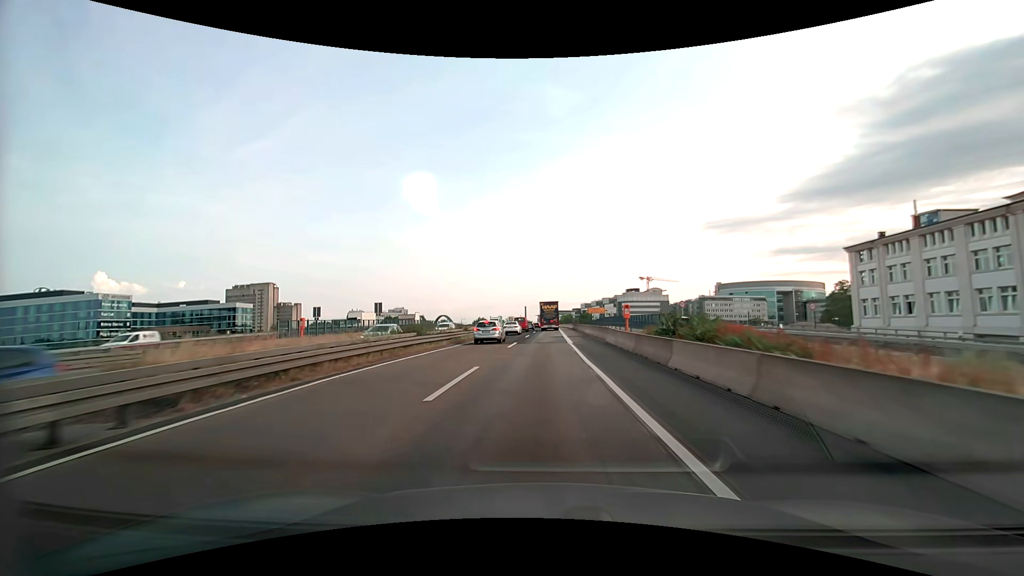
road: motorway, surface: asphalt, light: Day
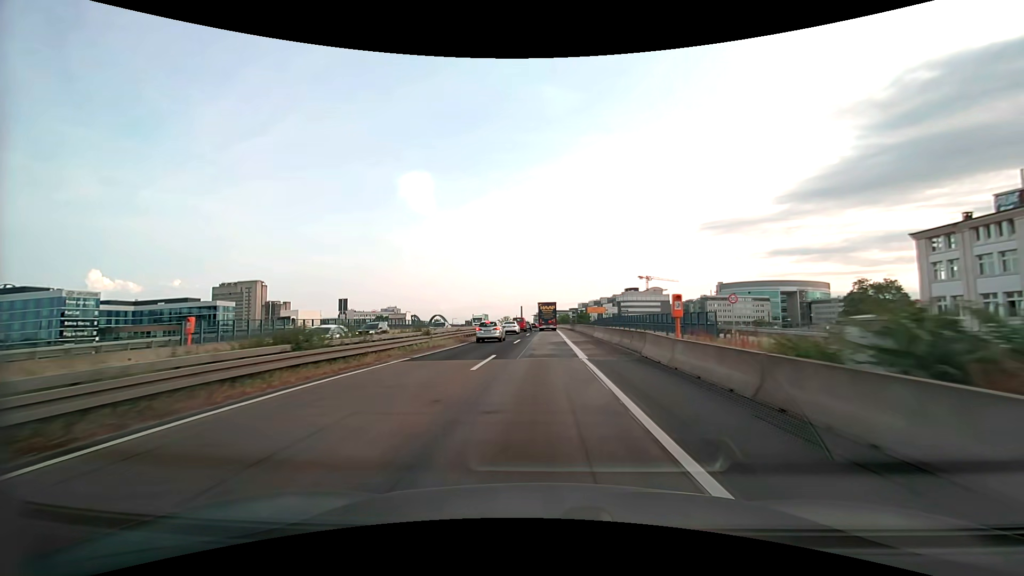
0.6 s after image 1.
(+0.1, +12.3) m; +1°
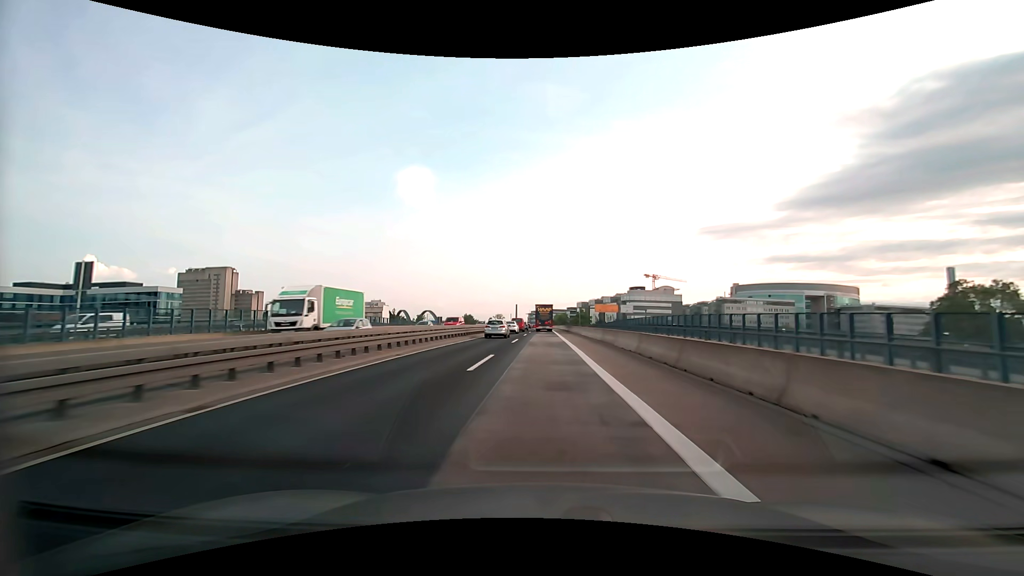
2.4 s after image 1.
(+0.1, +36.7) m; 0°
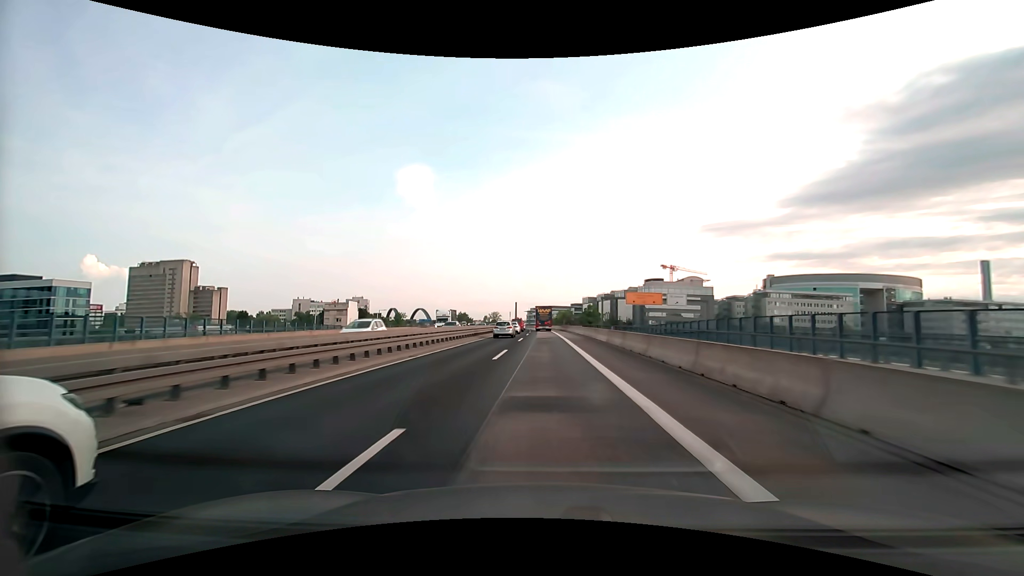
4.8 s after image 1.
(+0.1, +49.0) m; 0°
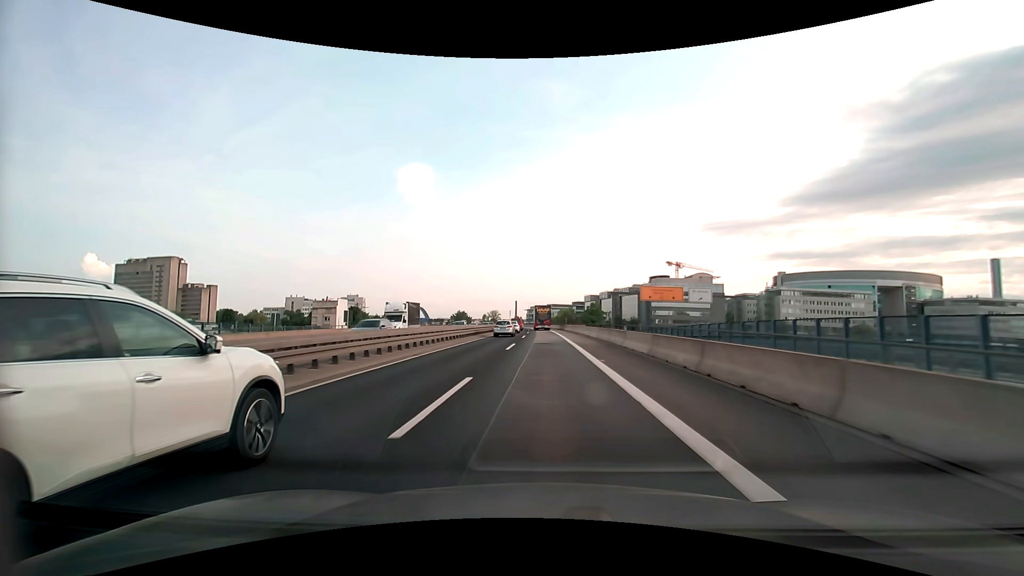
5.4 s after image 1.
(0.0, +12.3) m; 0°
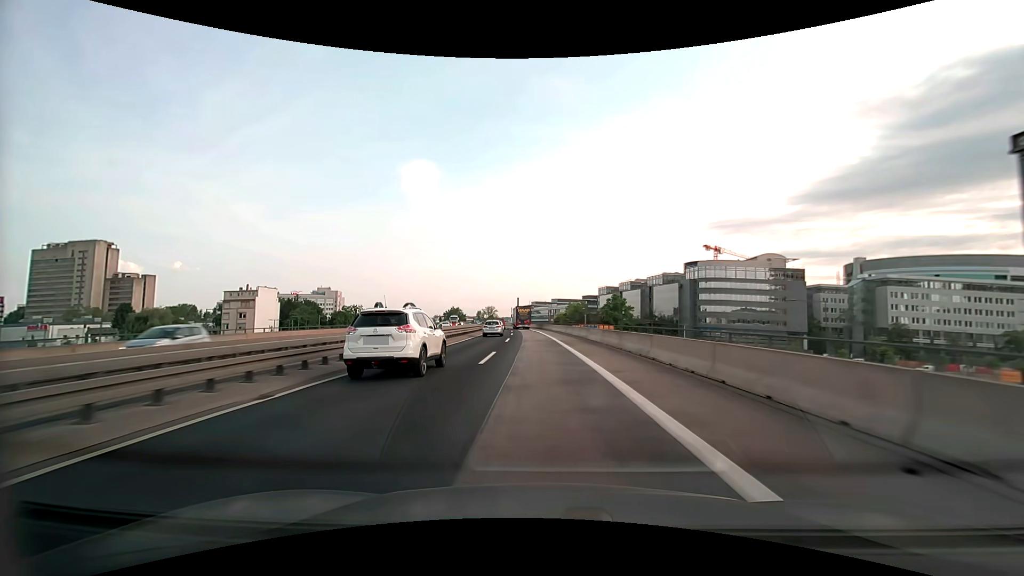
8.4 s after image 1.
(-0.1, +61.7) m; 0°
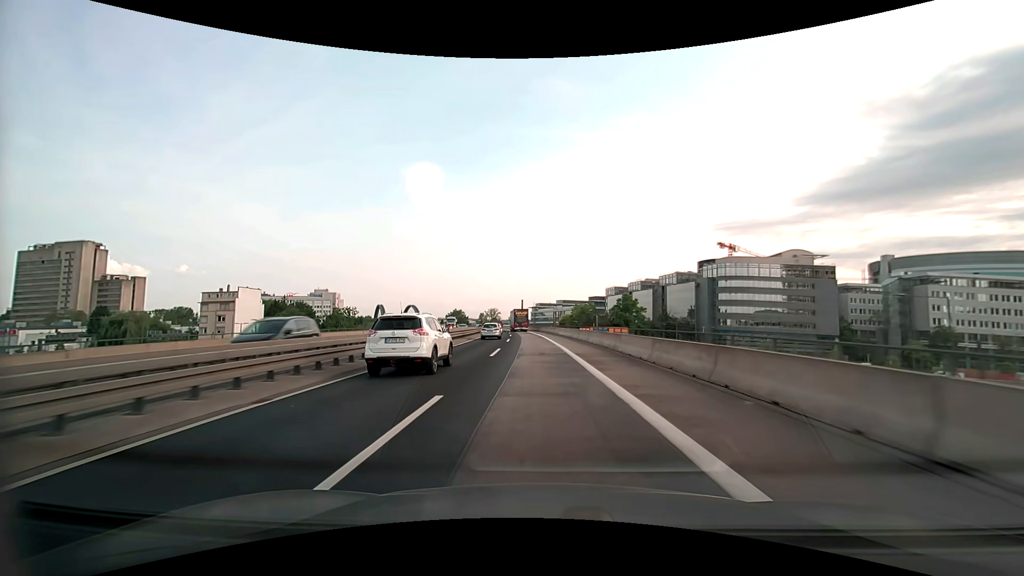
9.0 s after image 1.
(0.0, +12.4) m; 0°
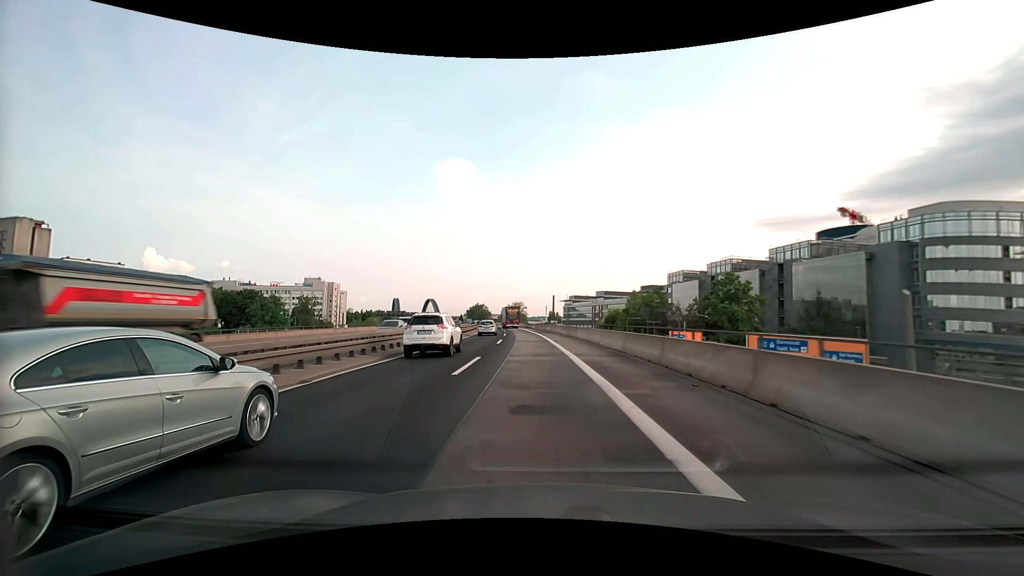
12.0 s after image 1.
(-1.9, +62.5) m; -4°
(0, +10) (0, +20) (-1, +30) (-1, +40) (-2, +50) (-2, +60) (-3, +70) (-4, +80) (-5, +90) (-7, +100) m
